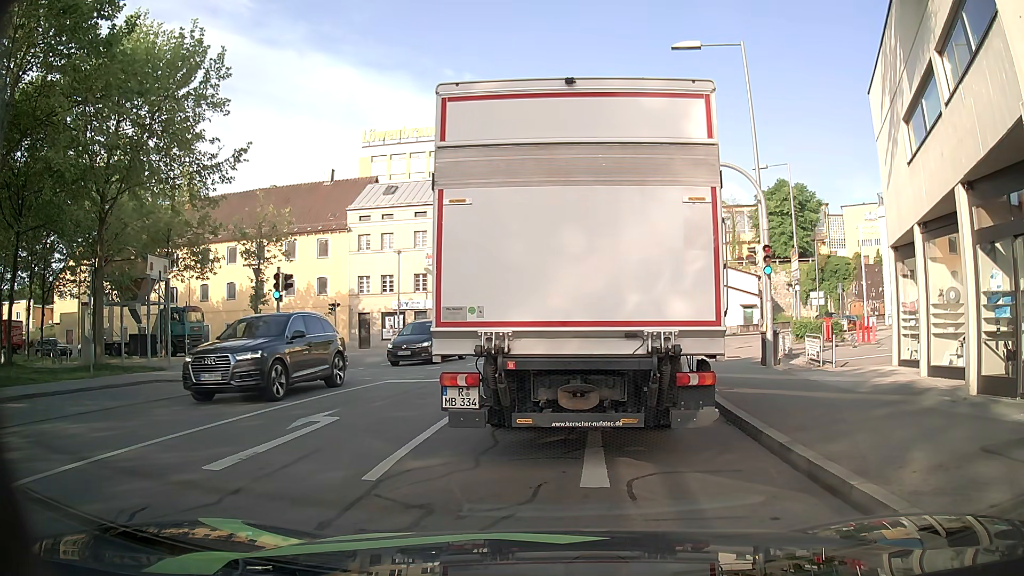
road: residential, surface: asphalt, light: Day
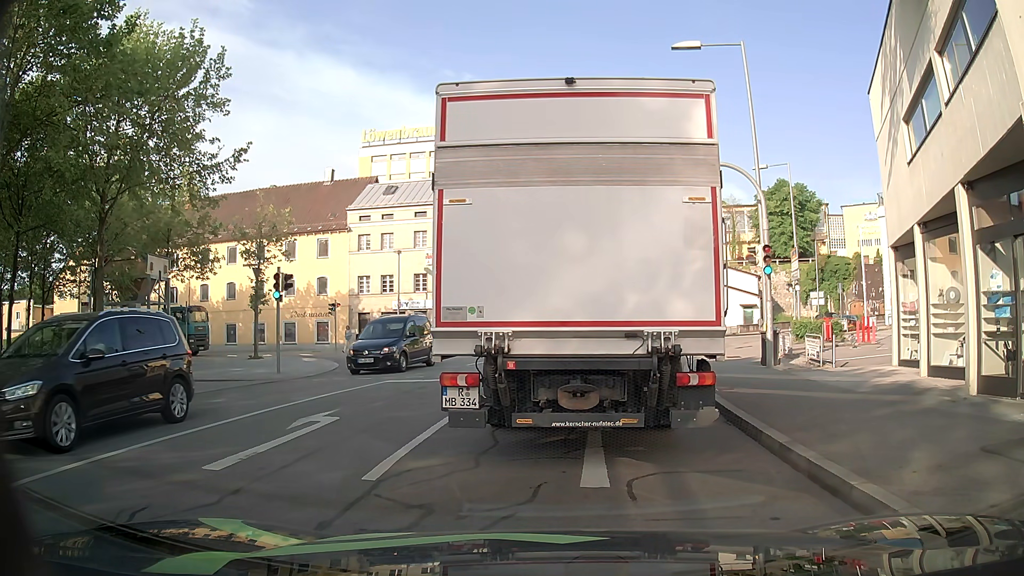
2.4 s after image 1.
(0.0, 0.0) m; 0°
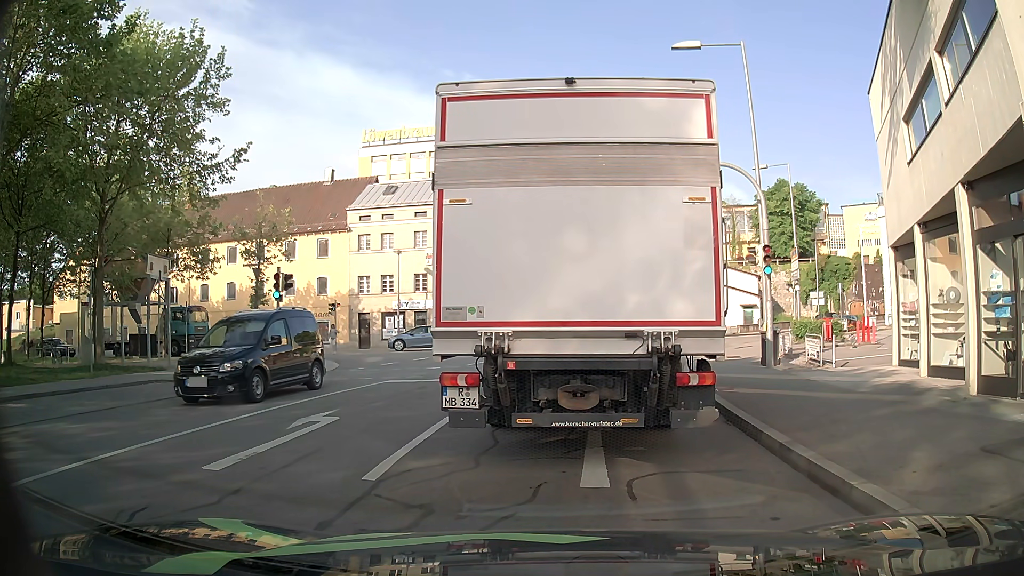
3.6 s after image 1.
(0.0, 0.0) m; 0°
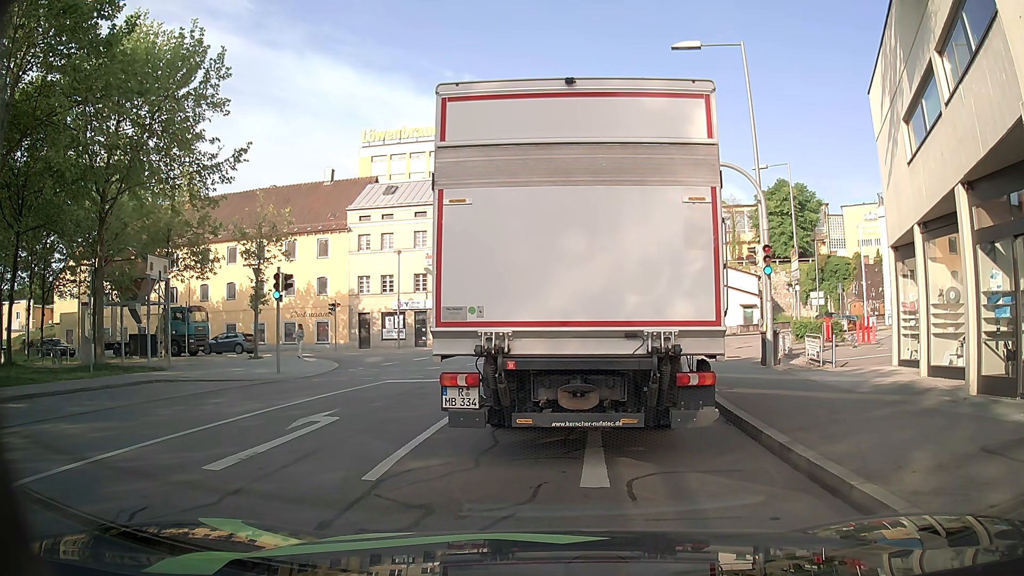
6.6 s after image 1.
(0.0, 0.0) m; 0°
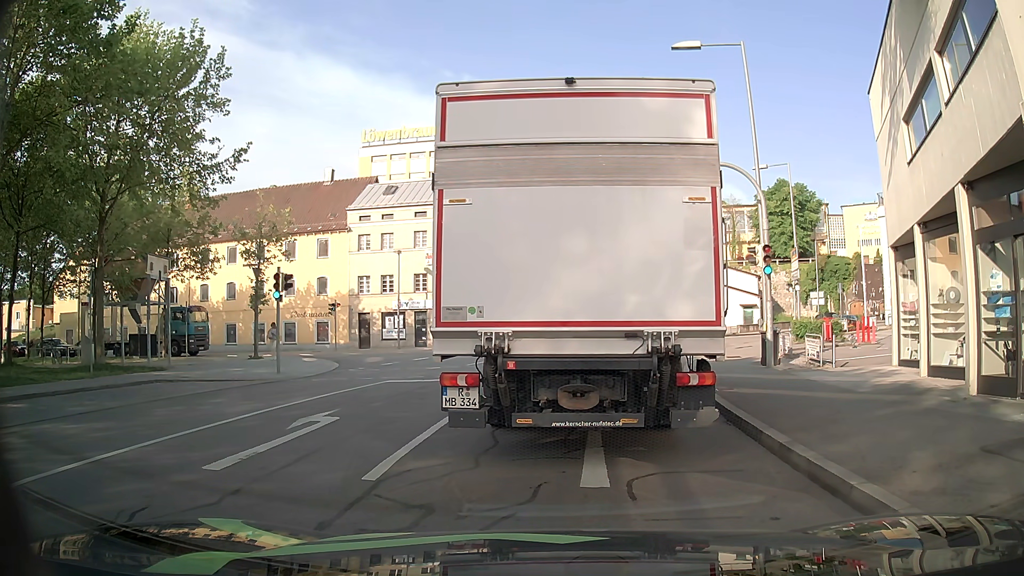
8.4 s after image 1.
(0.0, 0.0) m; 0°
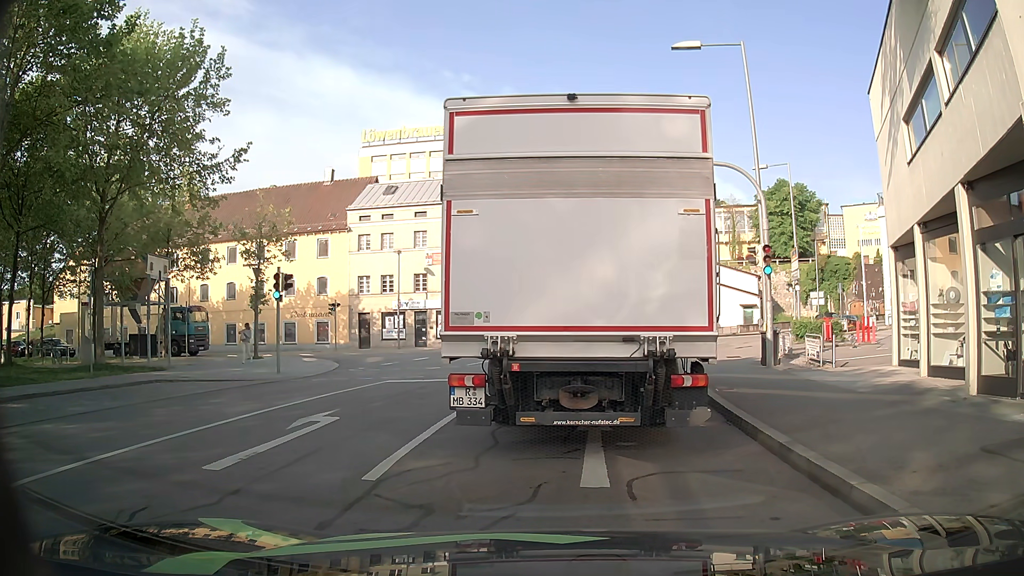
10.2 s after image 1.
(0.0, 0.0) m; 0°
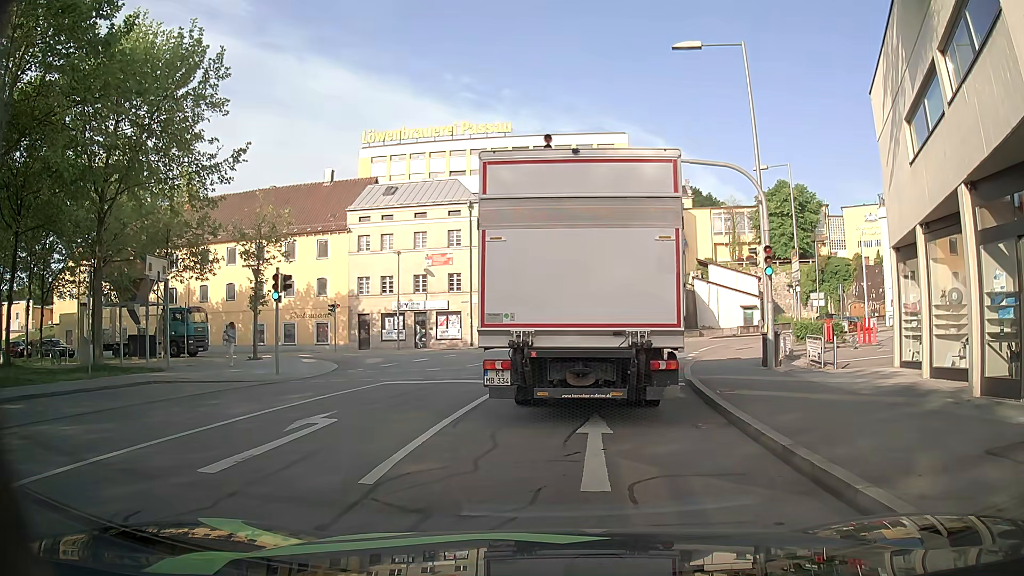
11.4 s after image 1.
(0.0, +0.1) m; 0°
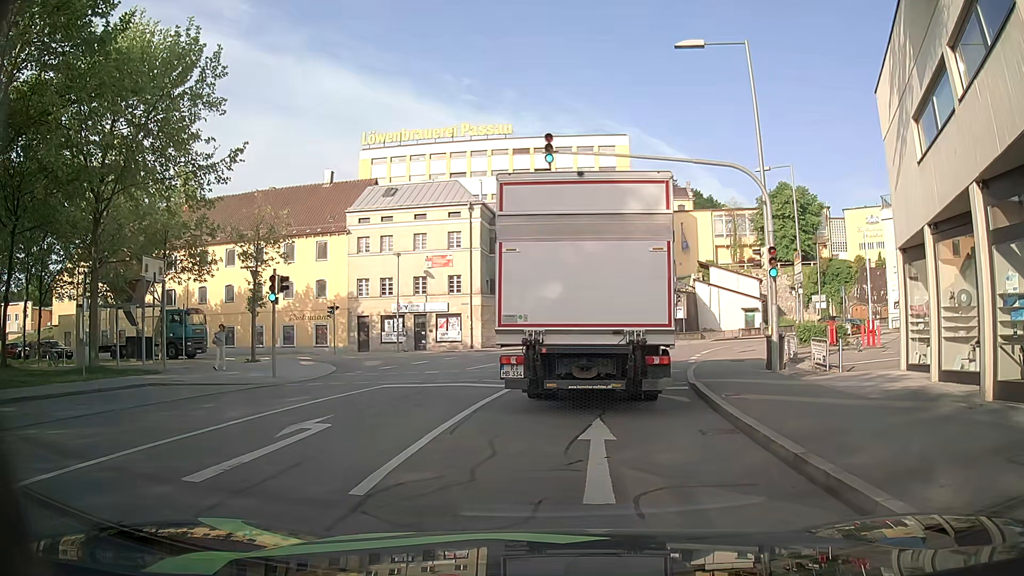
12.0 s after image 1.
(0.0, +0.4) m; 0°
